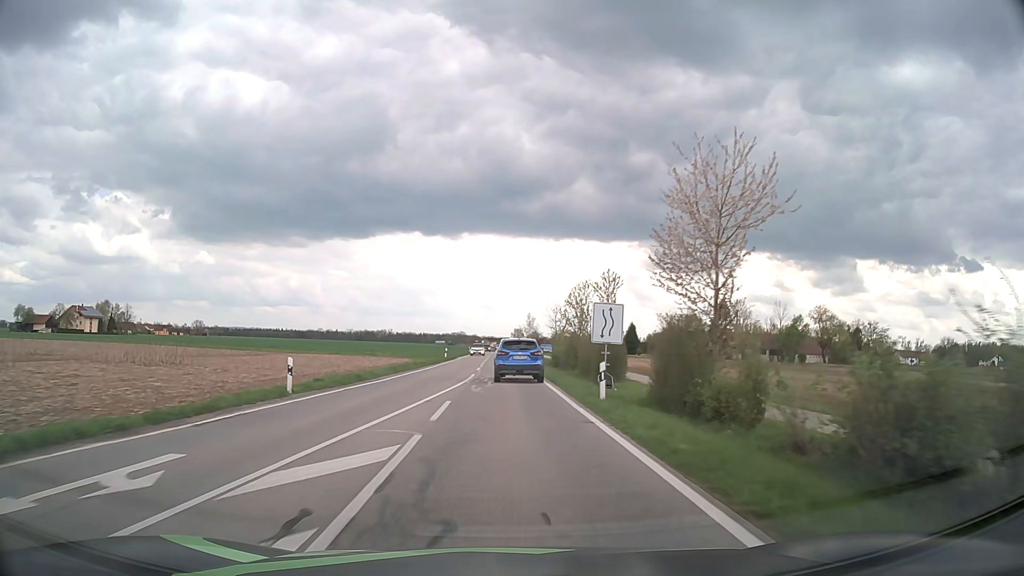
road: tertiary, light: Day
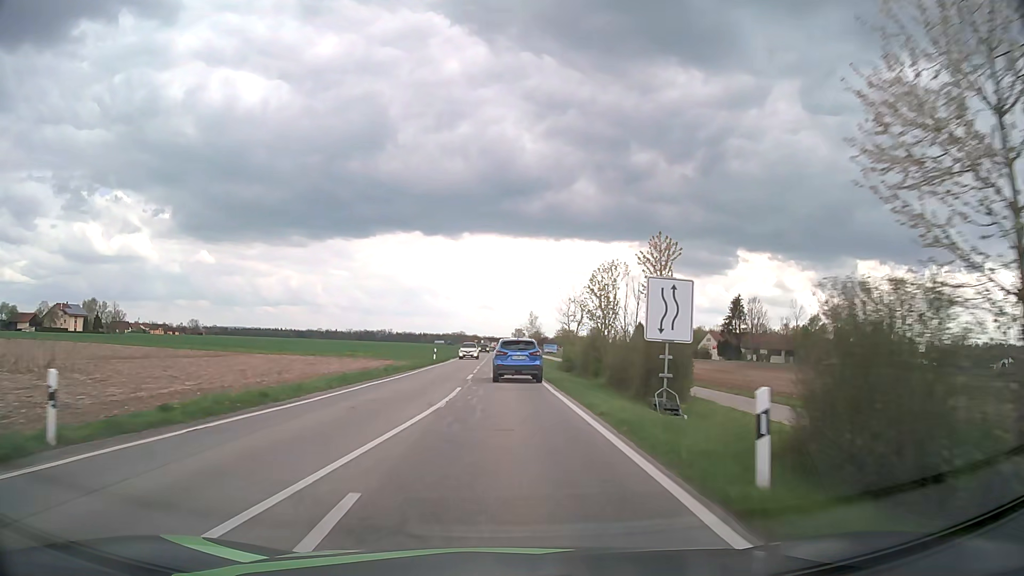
(0.0, +10.3) m; 0°
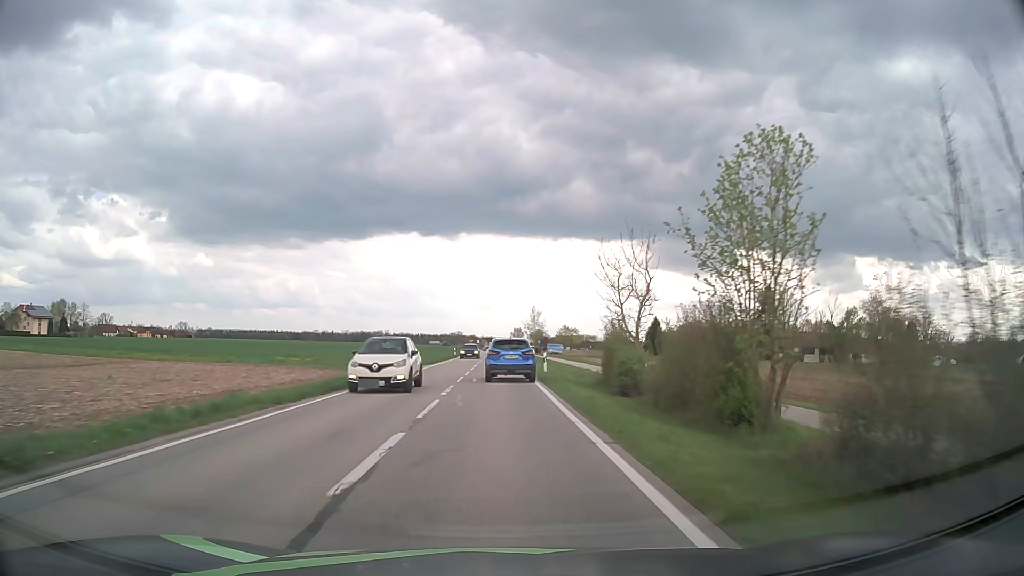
(+0.1, +20.6) m; 0°
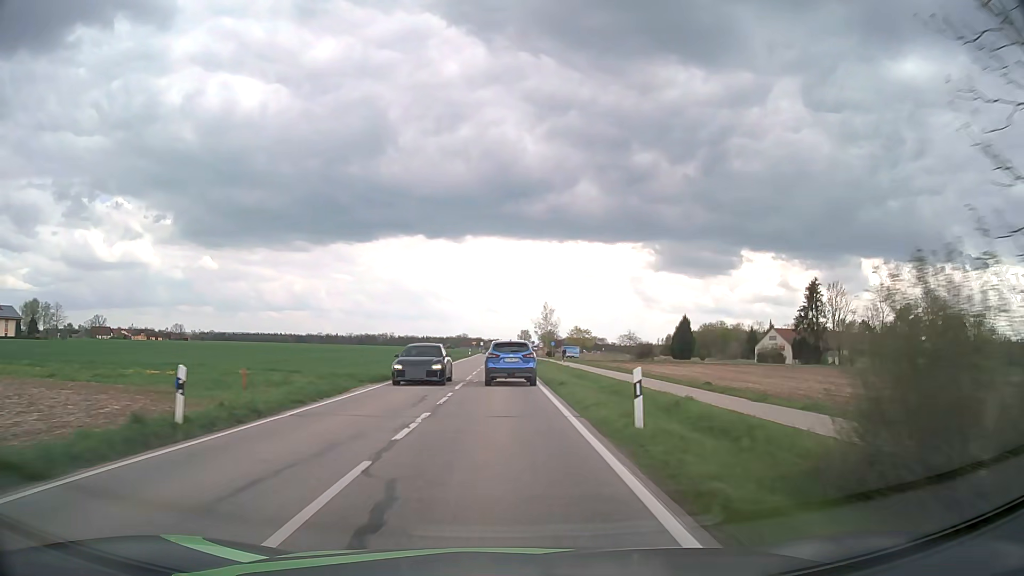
(-0.1, +20.7) m; -1°
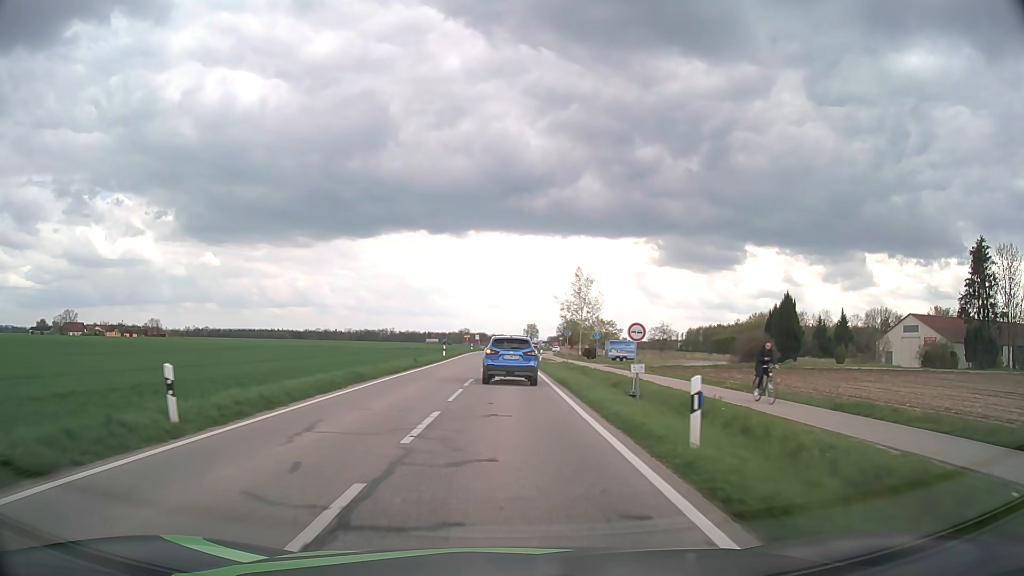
(-0.2, +49.7) m; 0°
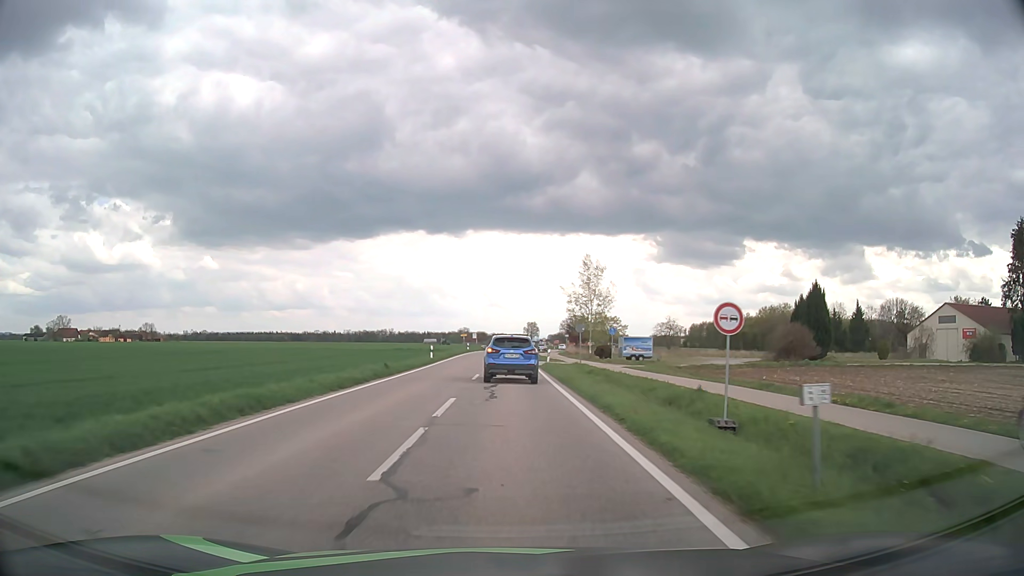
(0.0, +9.0) m; 0°
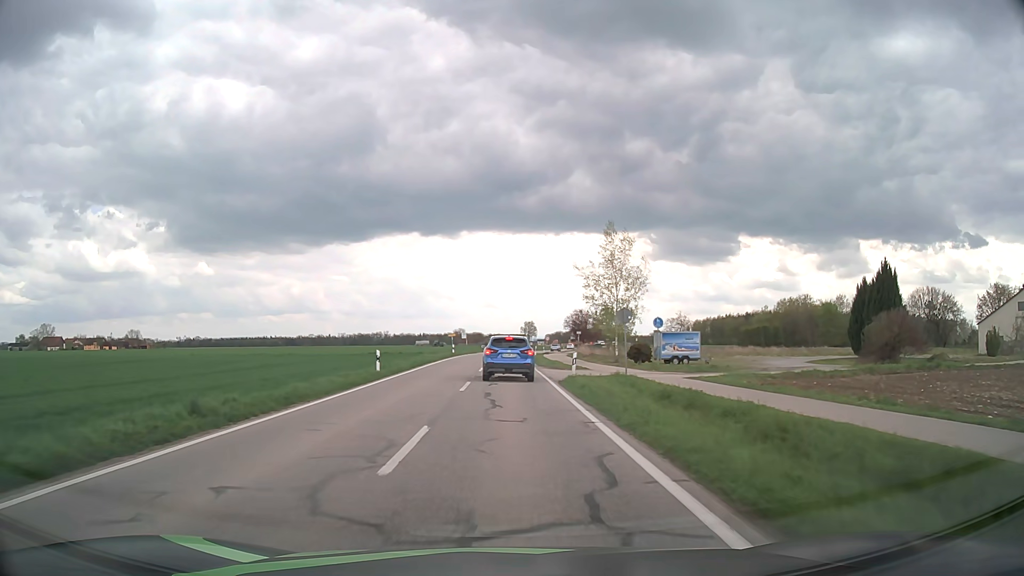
(0.0, +17.0) m; 0°
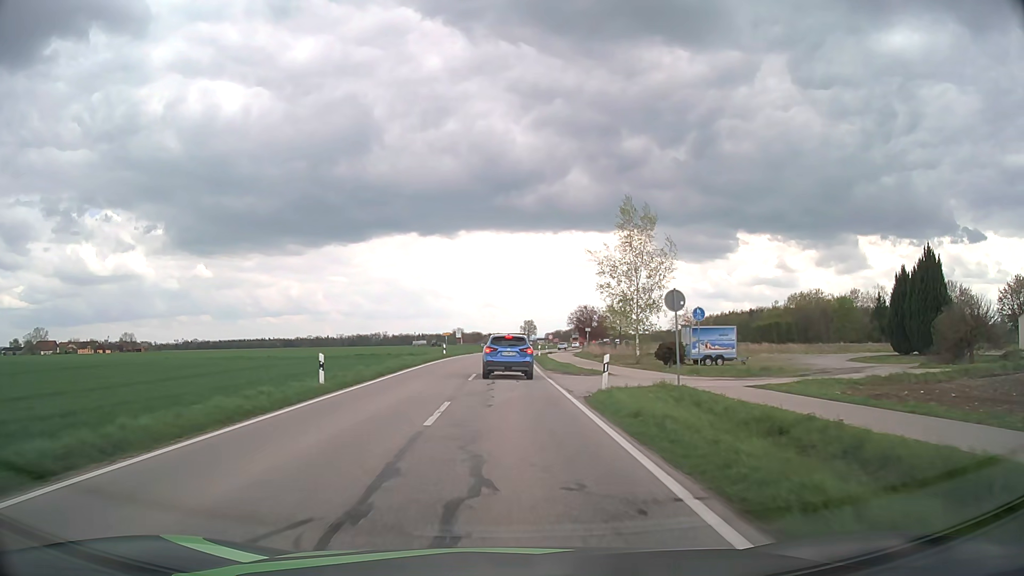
(0.0, +8.1) m; 0°
(0, +10) (0, +20) (0, +30) (0, +40) (0, +50) (+1, +60) (+1, +70) (+2, +80) (+3, +90) (+4, +100) m
